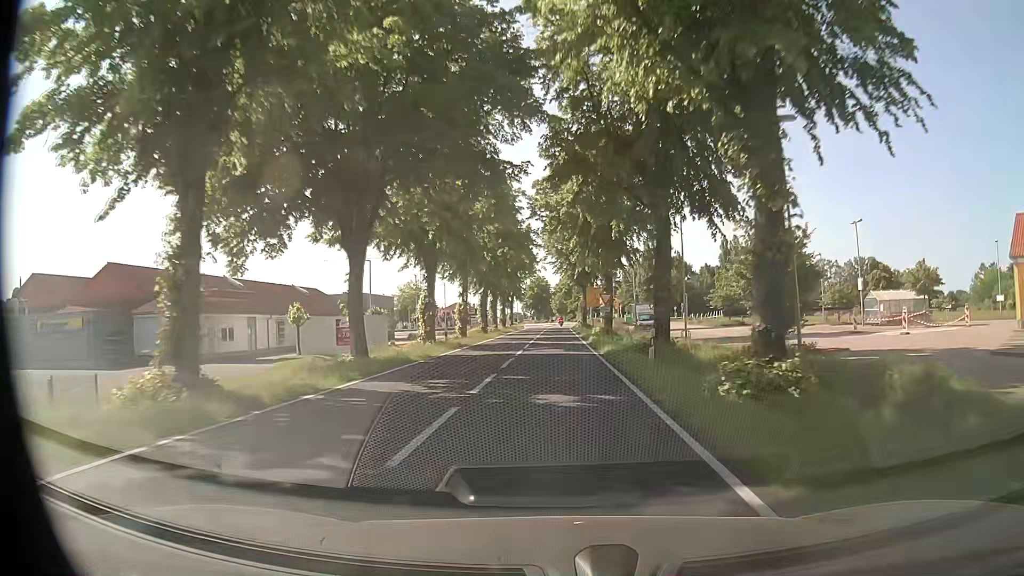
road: secondary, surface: asphalt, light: Day
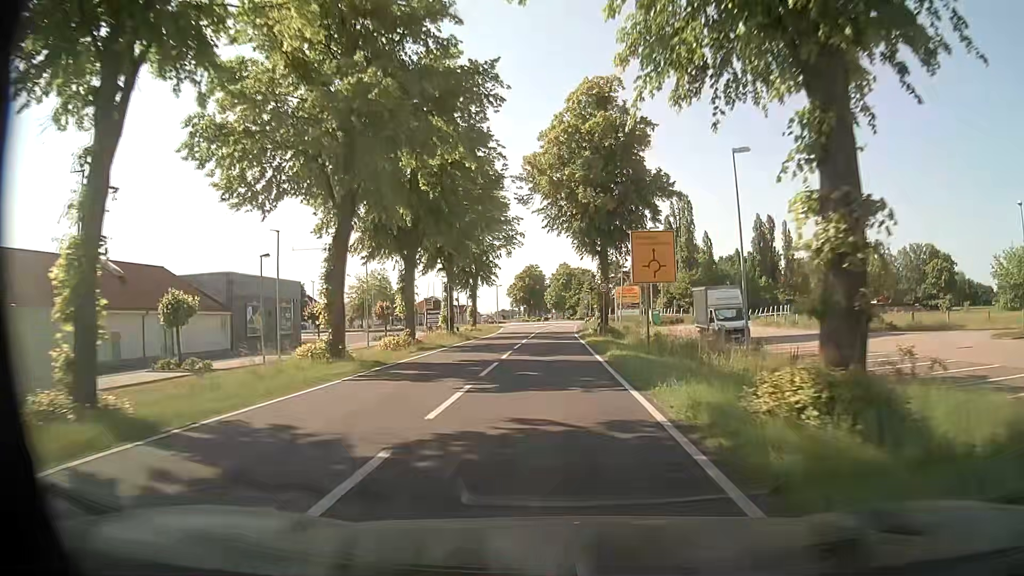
(+0.4, +39.3) m; +1°
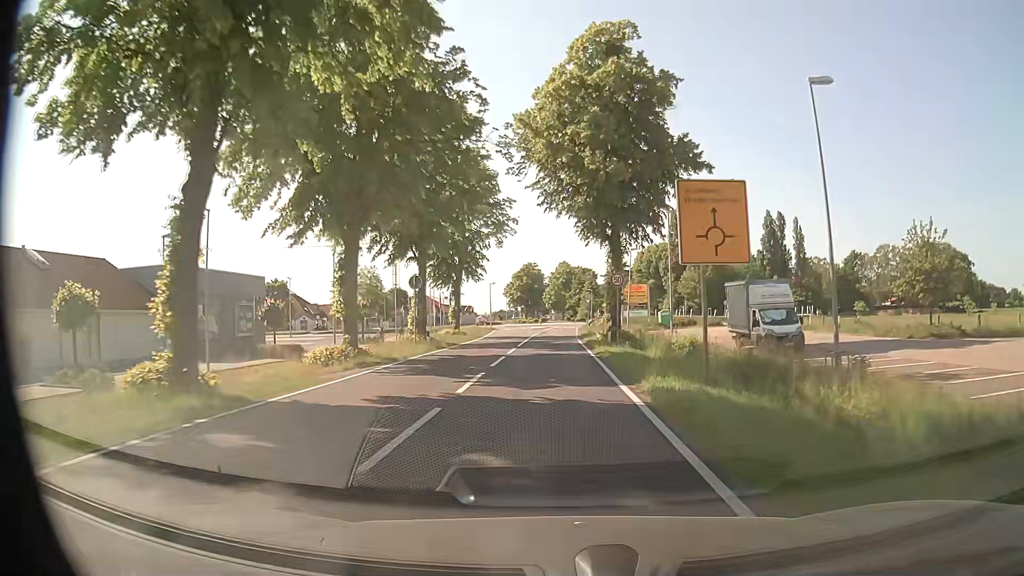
(-0.1, +8.9) m; -1°
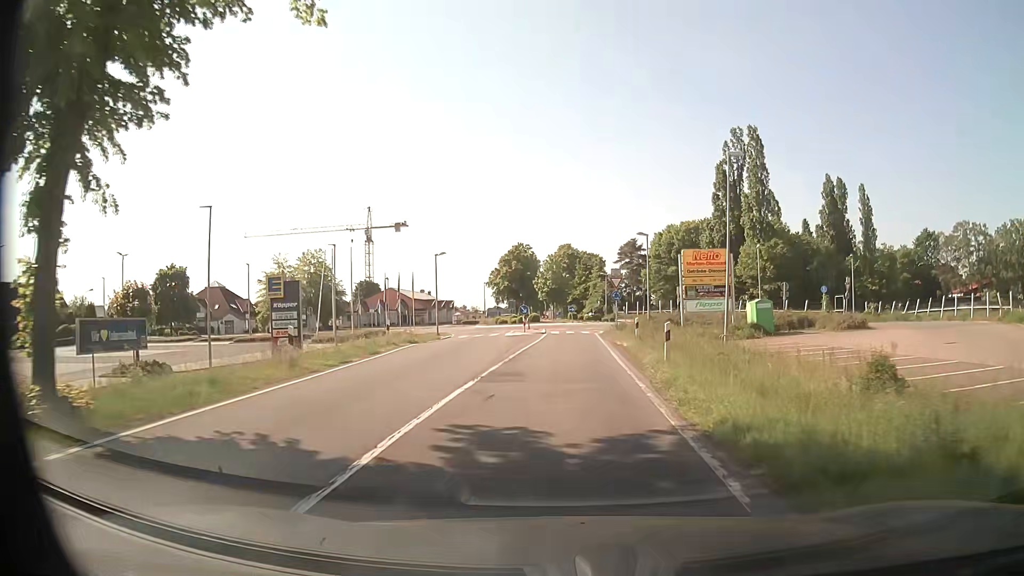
(+0.1, +39.0) m; +1°
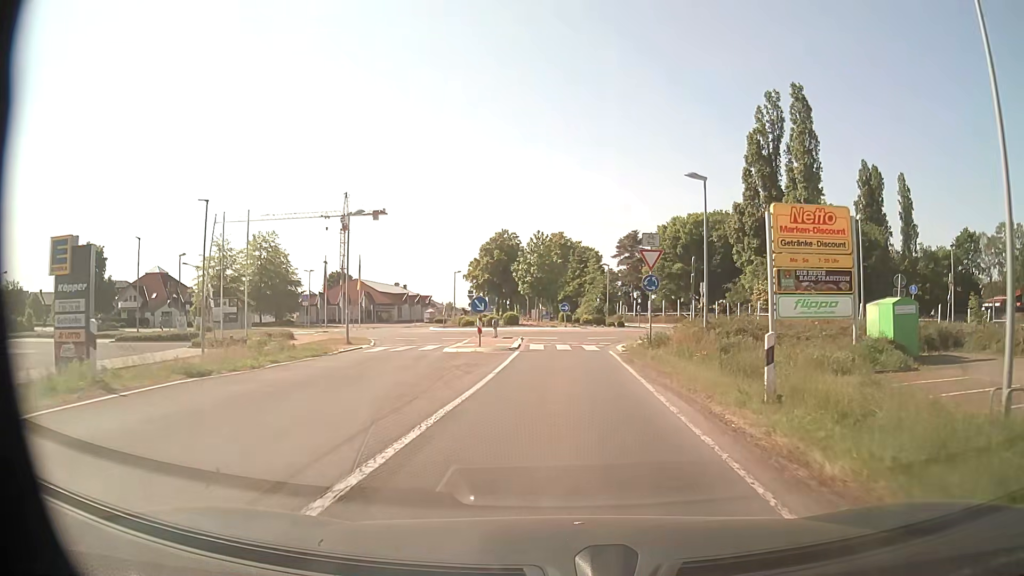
(0.0, +19.1) m; 0°
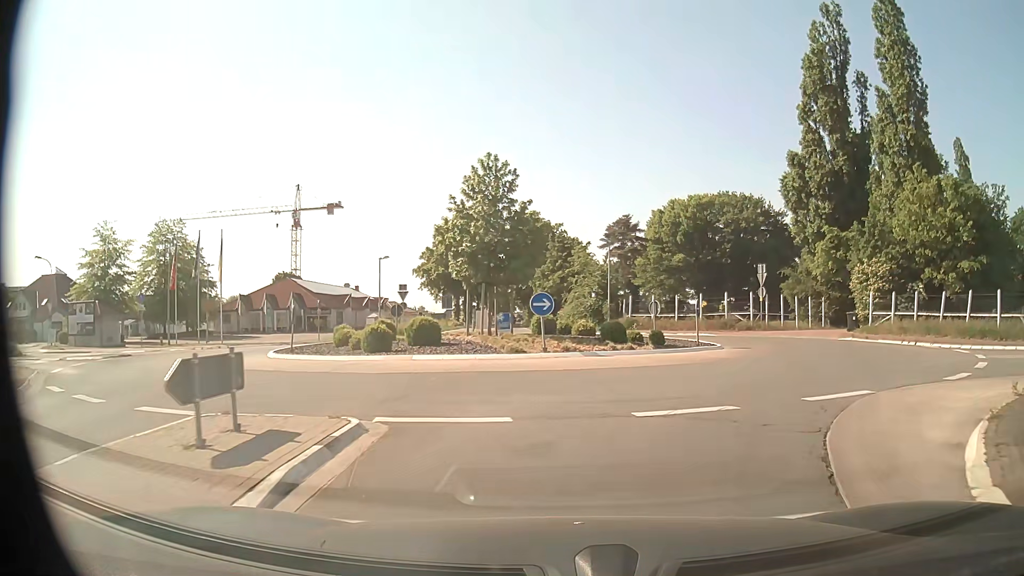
(+0.3, +24.4) m; +2°
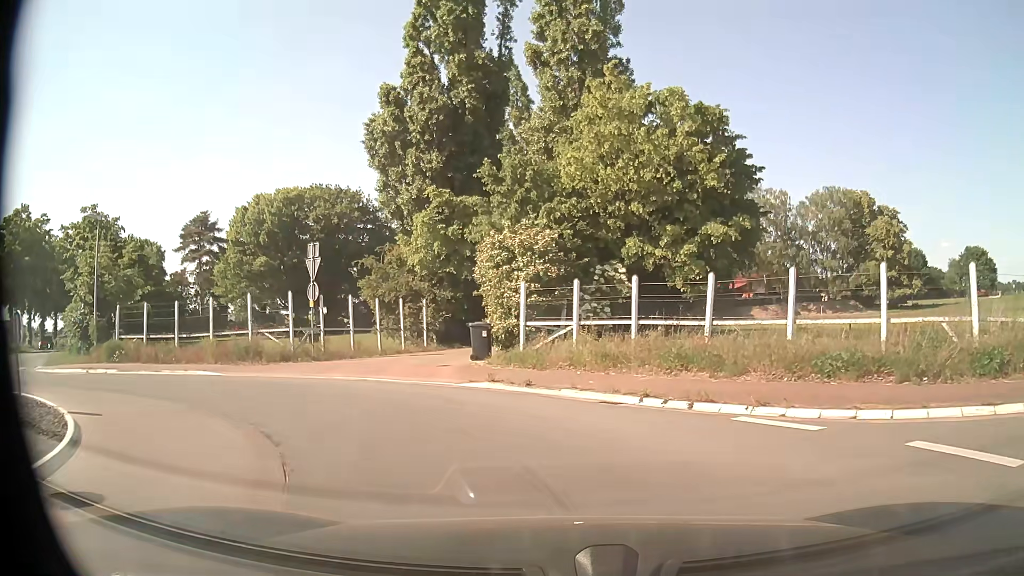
(+6.0, +16.7) m; +34°
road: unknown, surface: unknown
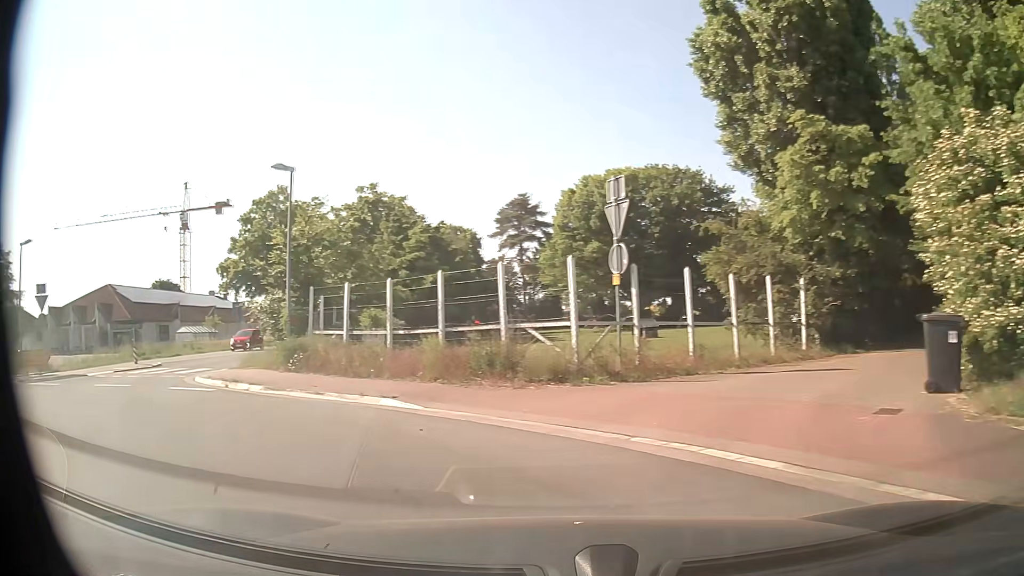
(-1.9, +9.7) m; -29°
(-4, +9) (-11, +16) (-15, +25) (-17, +35) (-19, +45) (-20, +54) (-22, +64) (-23, +74) (-25, +84) (-26, +94) m
